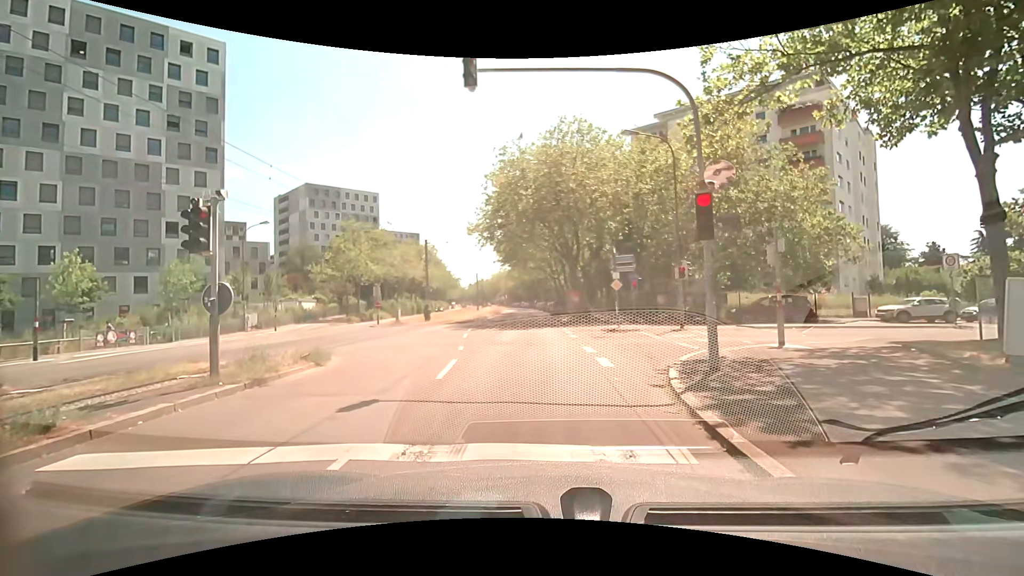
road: tertiary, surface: asphalt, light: Day
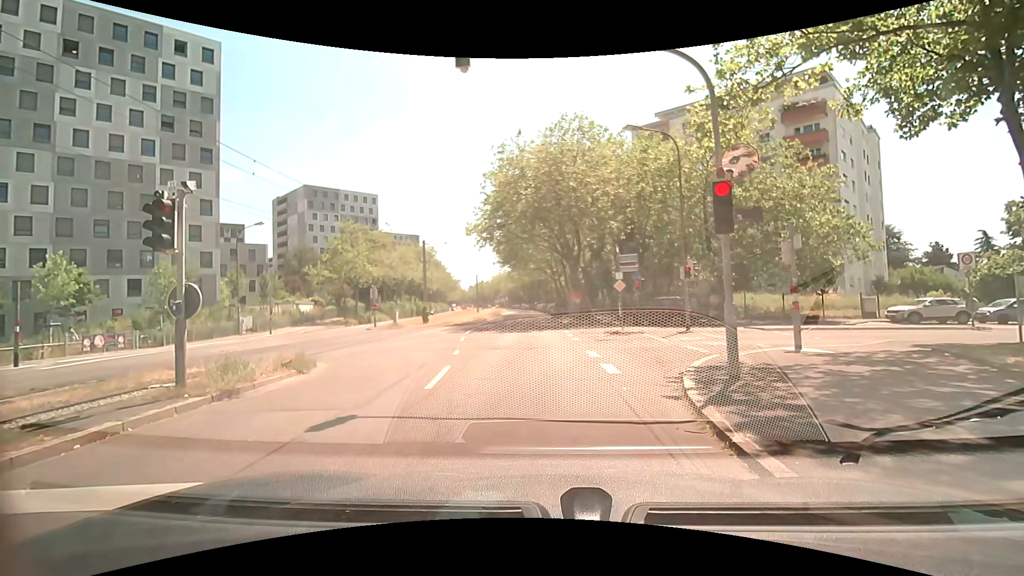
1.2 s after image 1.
(0.0, +0.8) m; 0°
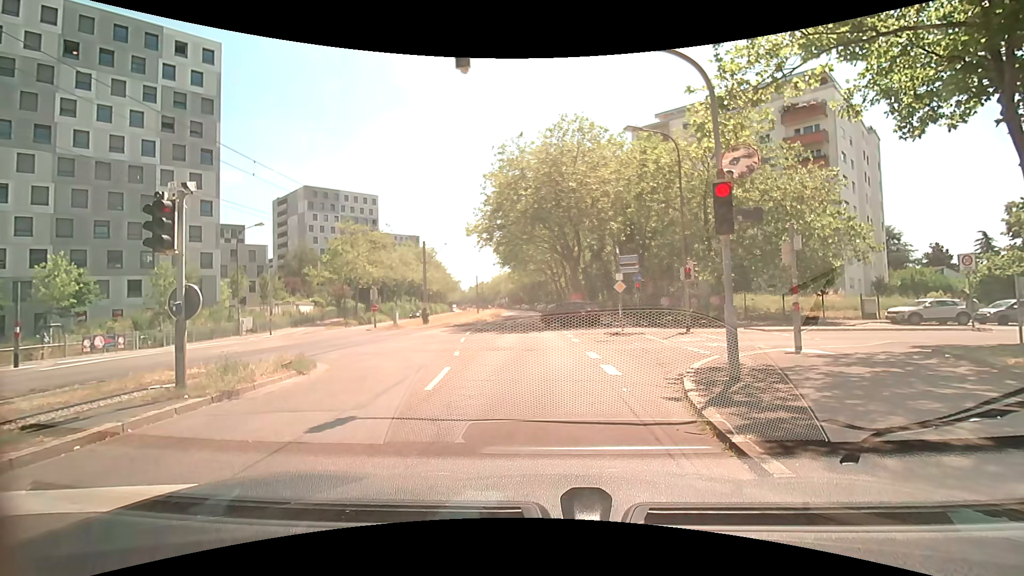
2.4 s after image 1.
(0.0, +0.1) m; 0°
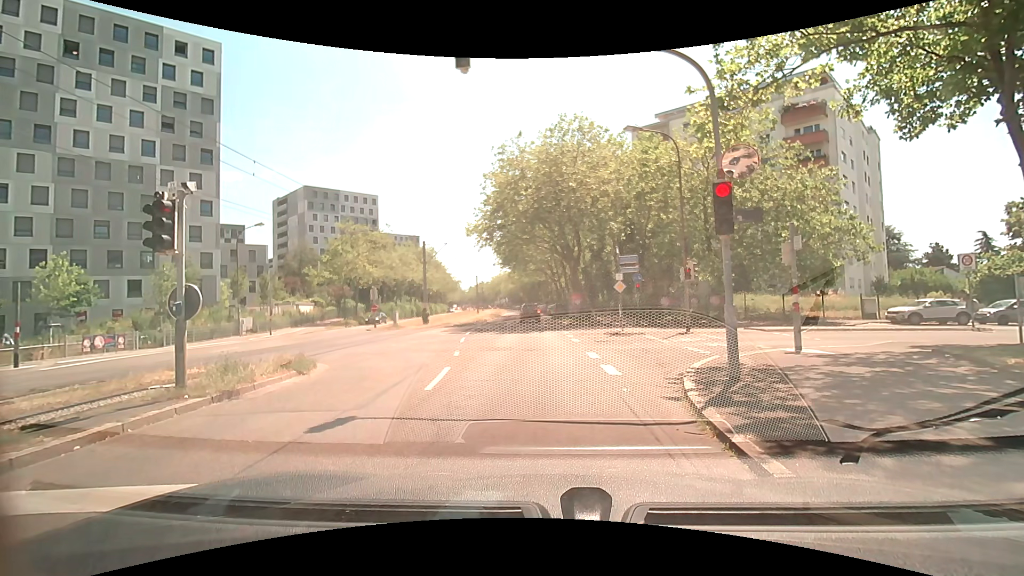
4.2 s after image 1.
(0.0, 0.0) m; 0°
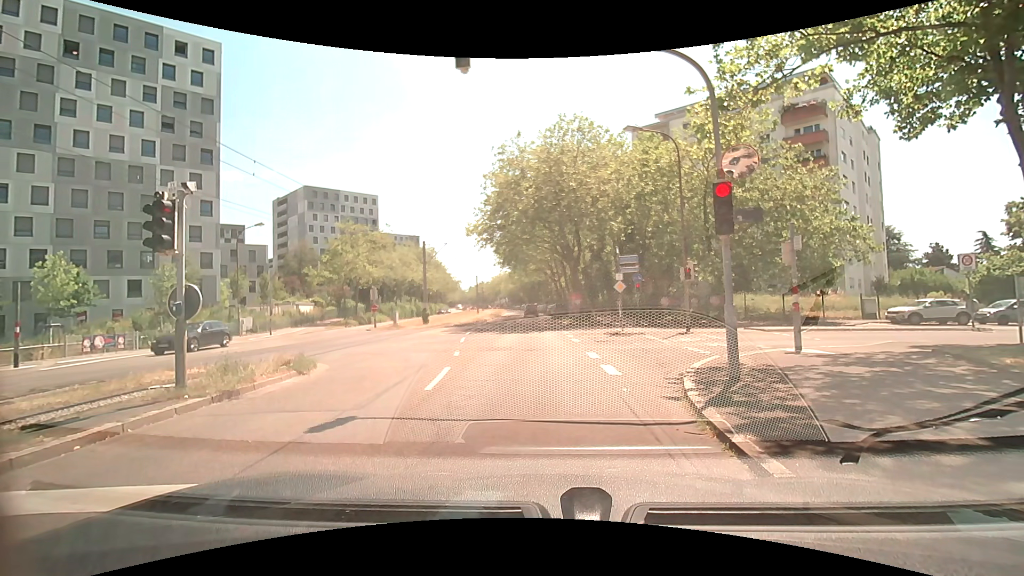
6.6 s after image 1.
(0.0, 0.0) m; 0°
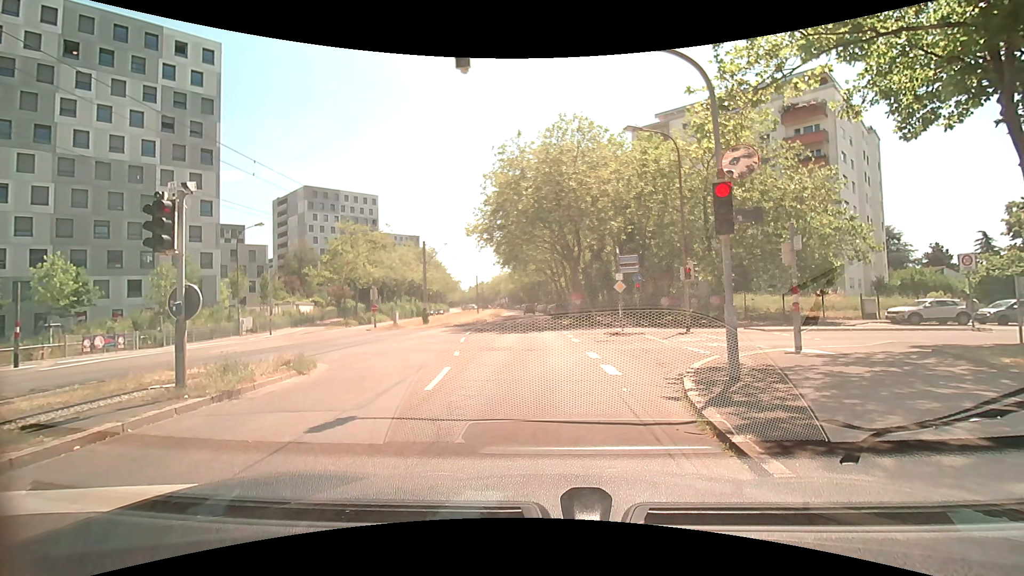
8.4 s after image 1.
(0.0, 0.0) m; 0°
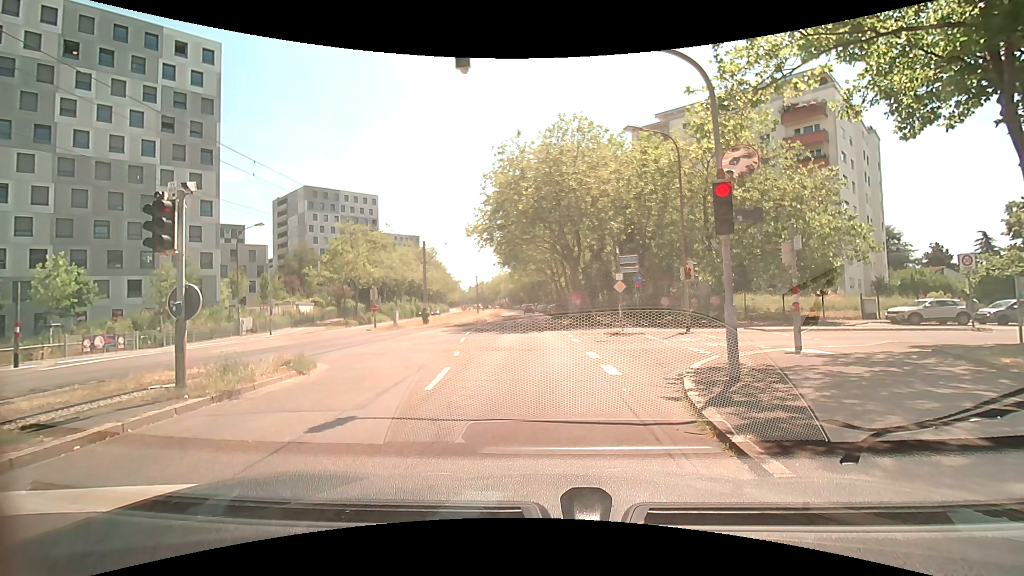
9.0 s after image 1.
(0.0, 0.0) m; 0°
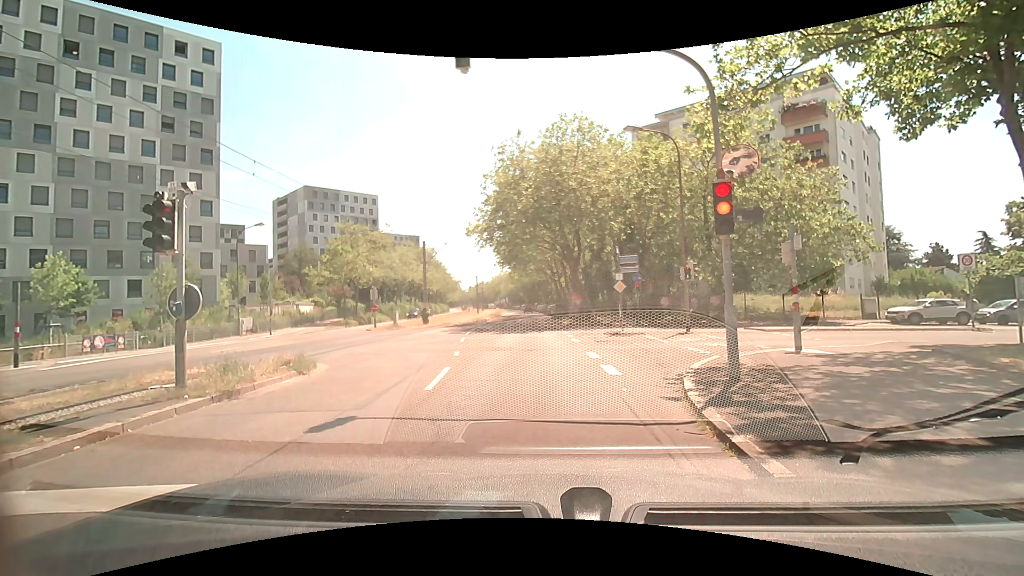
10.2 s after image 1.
(0.0, 0.0) m; 0°
